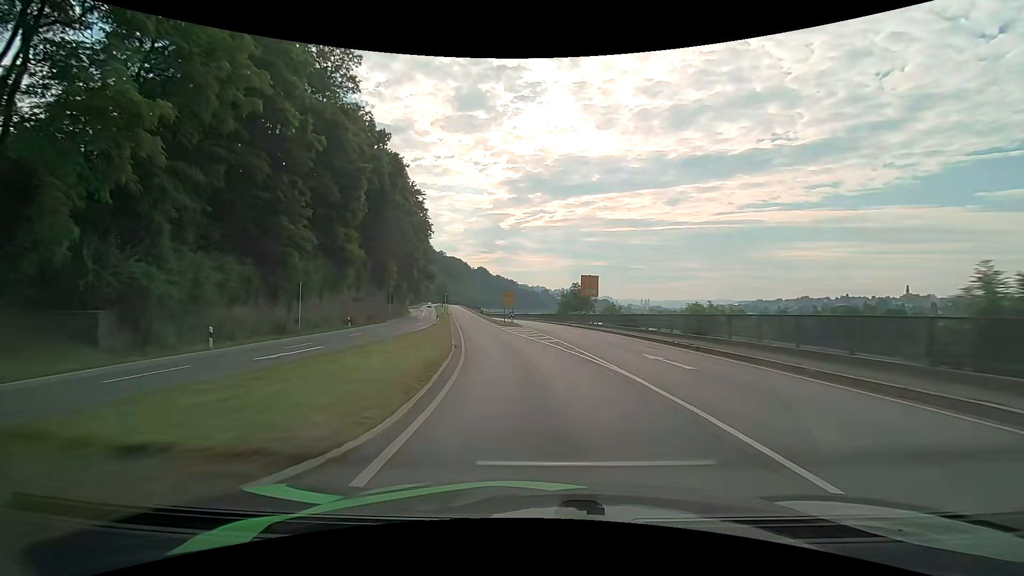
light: Day
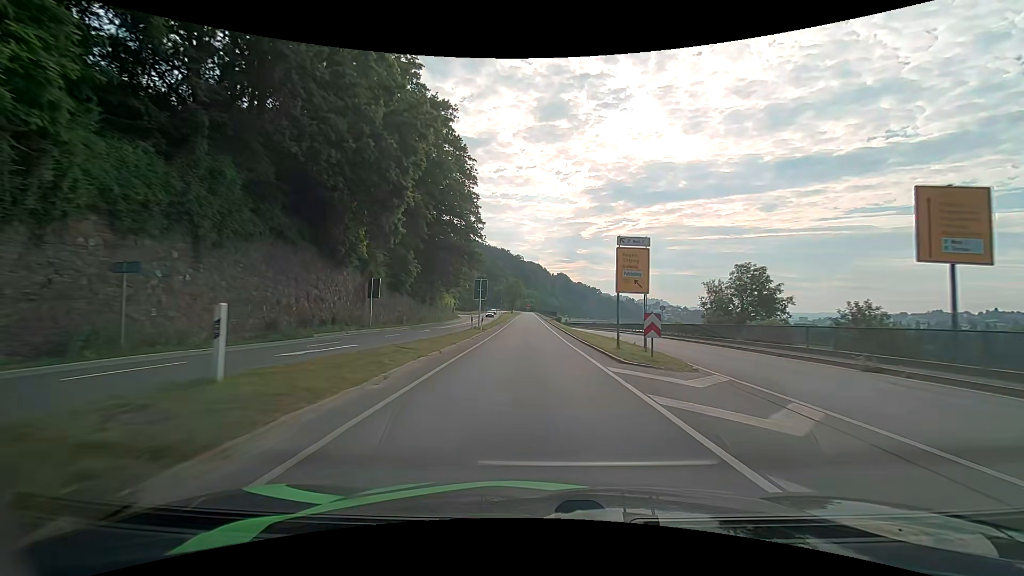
(-3.8, +39.9) m; -9°
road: primary_link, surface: asphalt
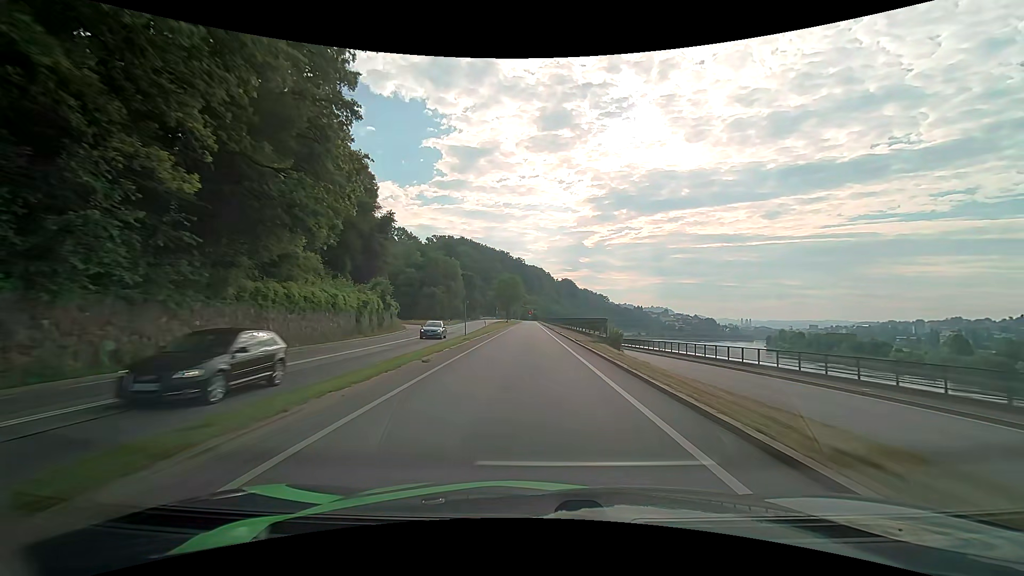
(-1.3, +49.7) m; -1°
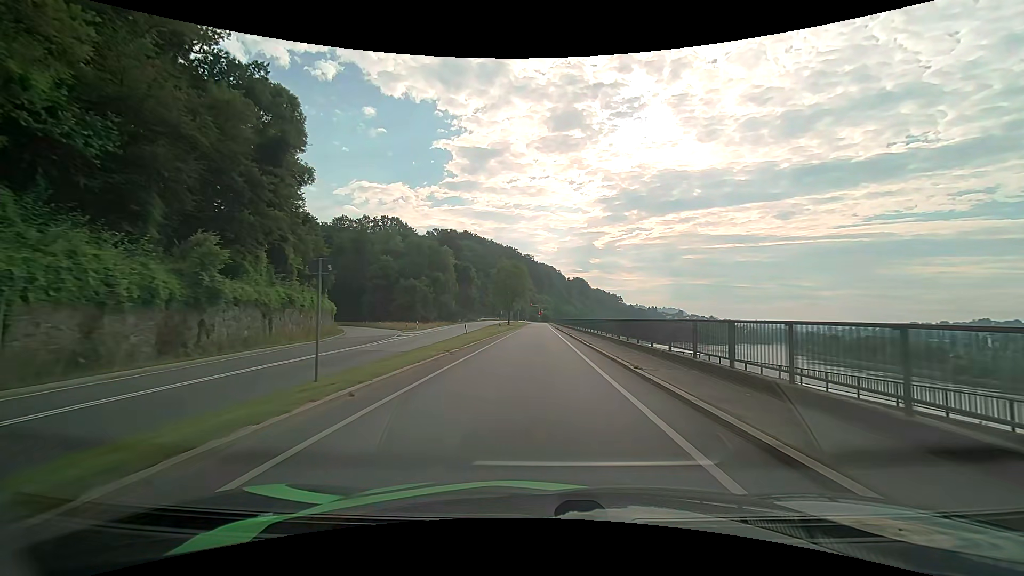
(-0.3, +29.1) m; -1°
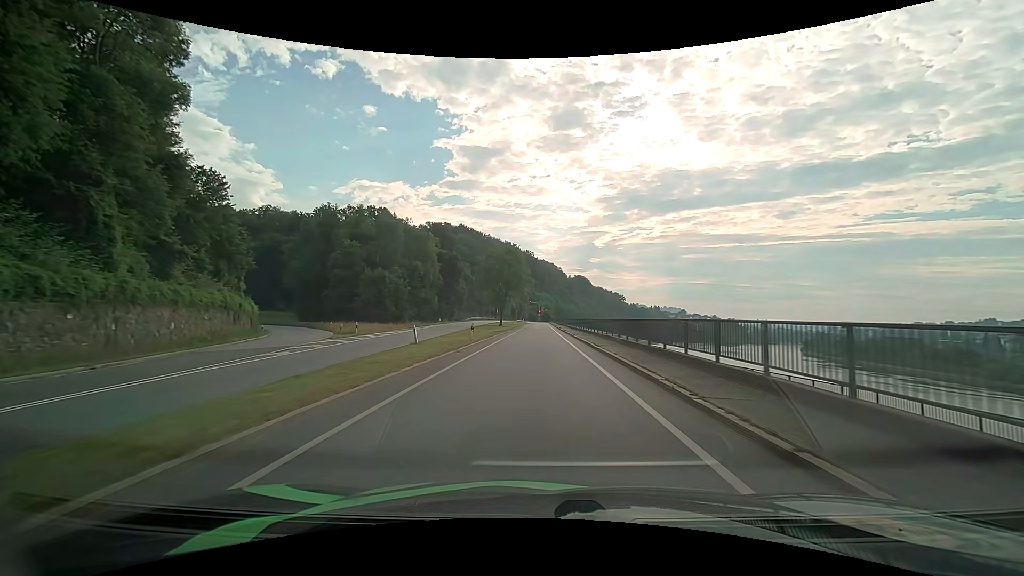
(0.0, +19.0) m; 0°
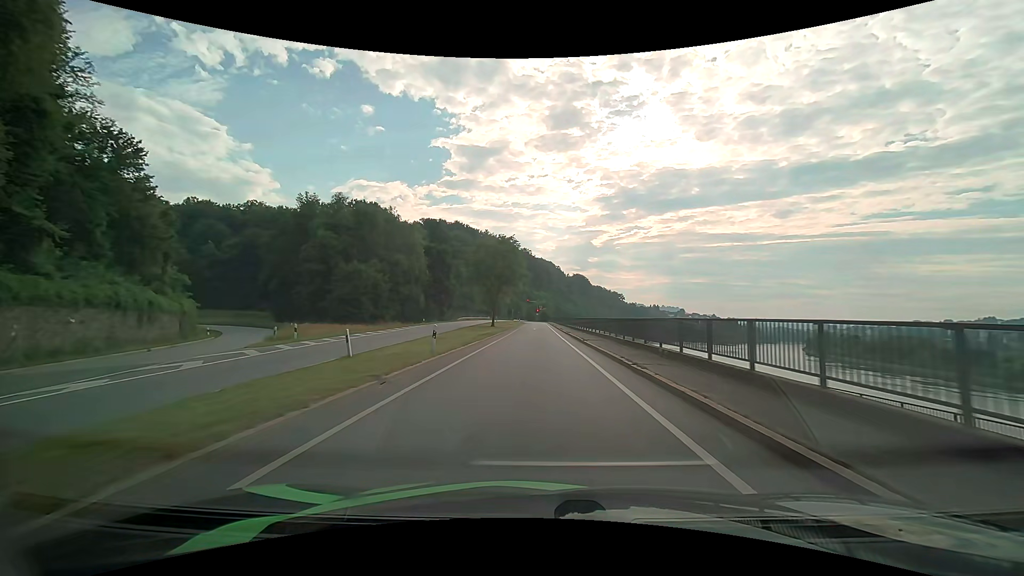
(+0.1, +9.3) m; +1°
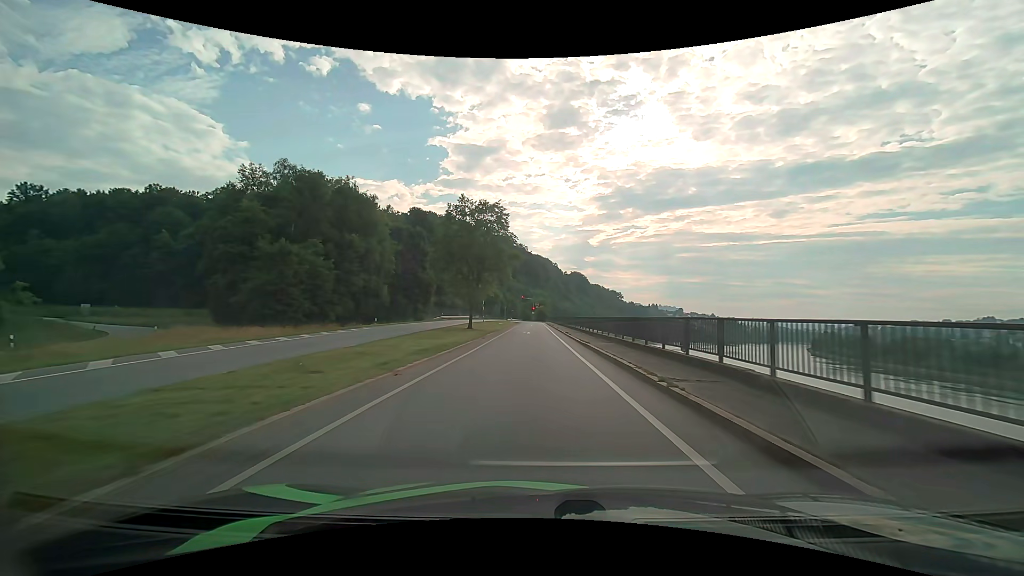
(0.0, +18.0) m; 0°
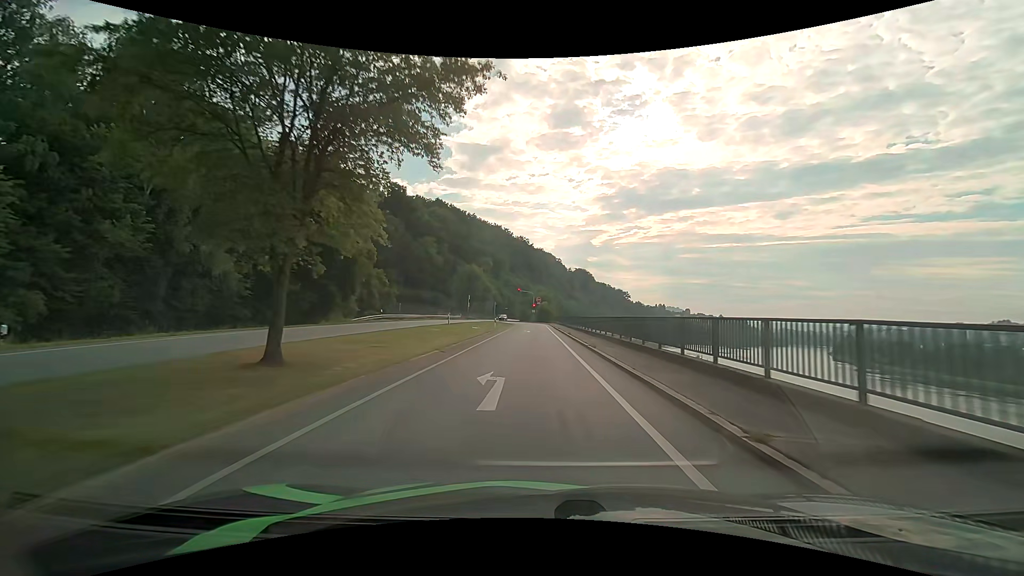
(0.0, +33.3) m; 0°
(0, +10) (0, +20) (0, +30) (0, +40) (0, +50) (0, +60) (0, +70) (0, +80) (-2, +90) (-6, +99) m
